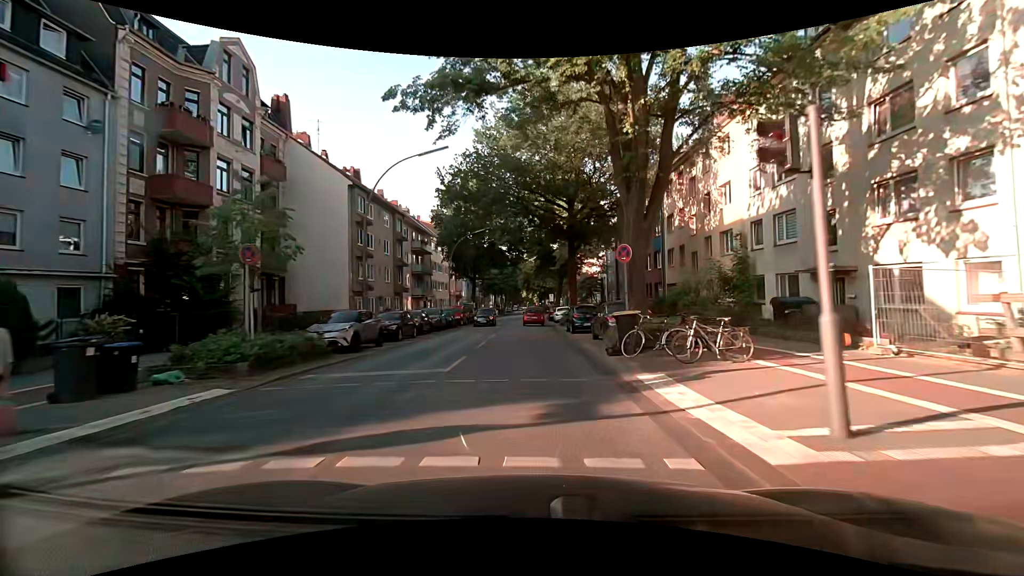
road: secondary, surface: asphalt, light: Day
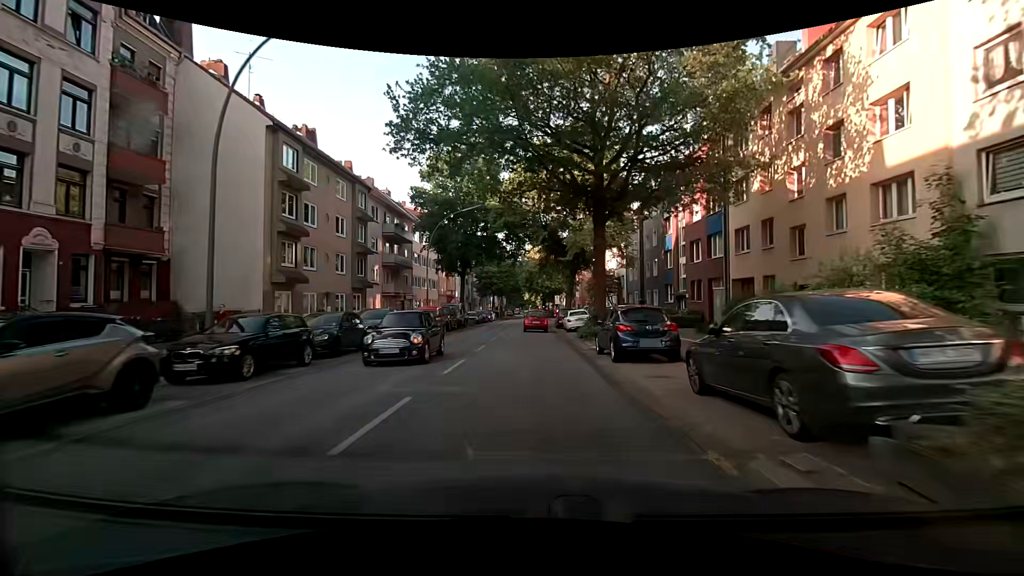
(0.0, +12.6) m; +1°
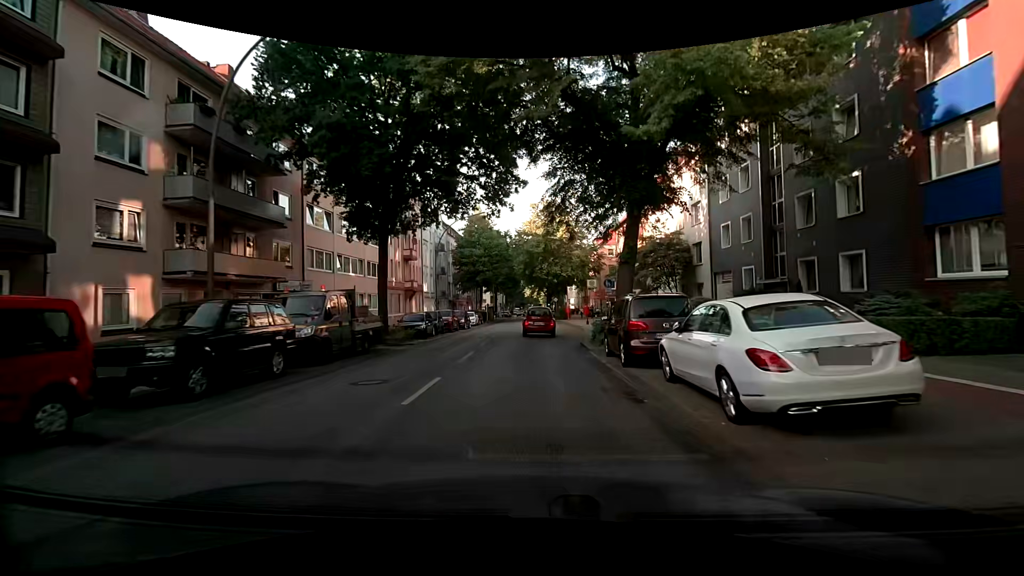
(-0.5, +27.5) m; -2°
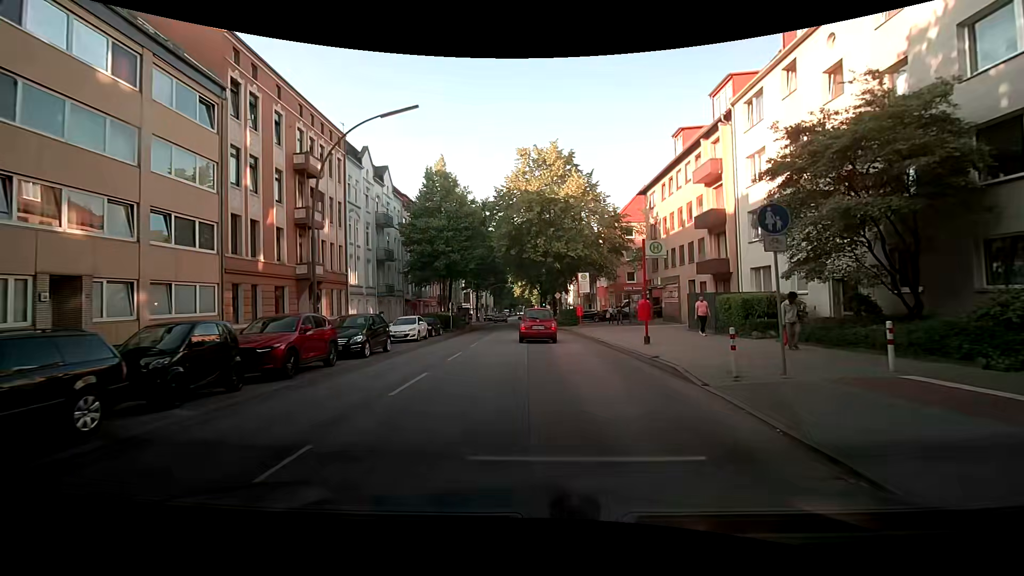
(+0.6, +22.8) m; +2°
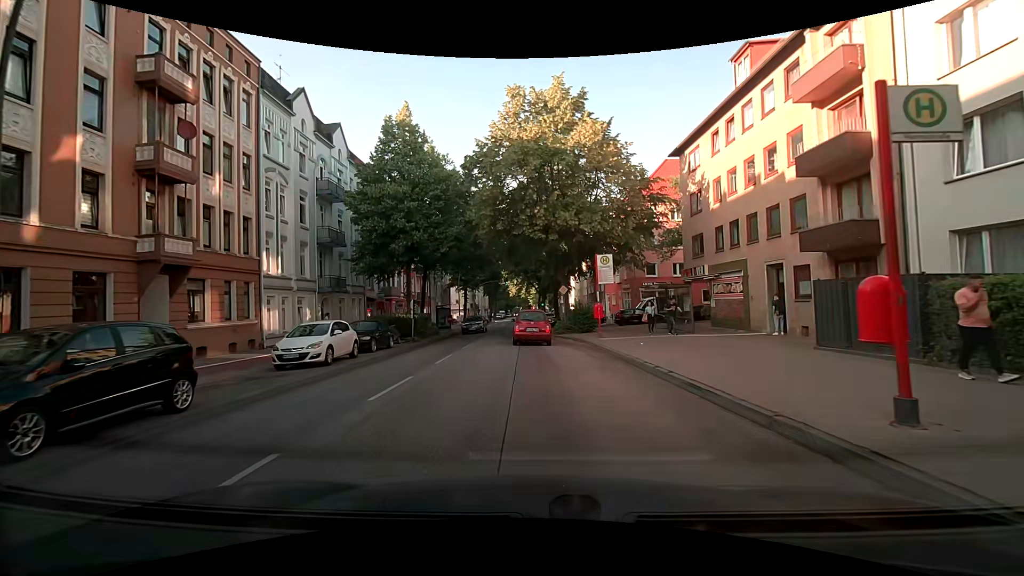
(0.0, +12.1) m; -1°
